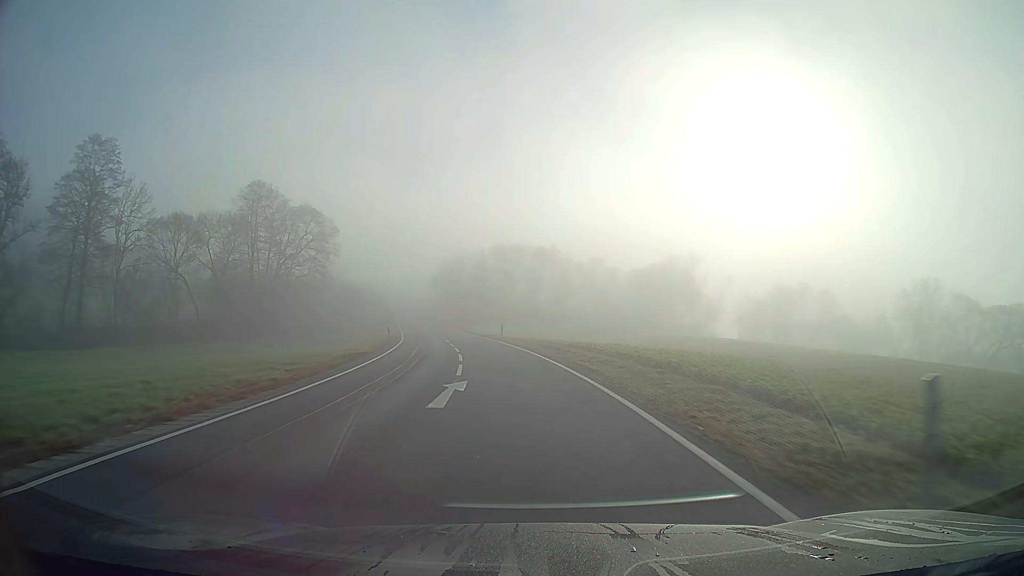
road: secondary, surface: asphalt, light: Day
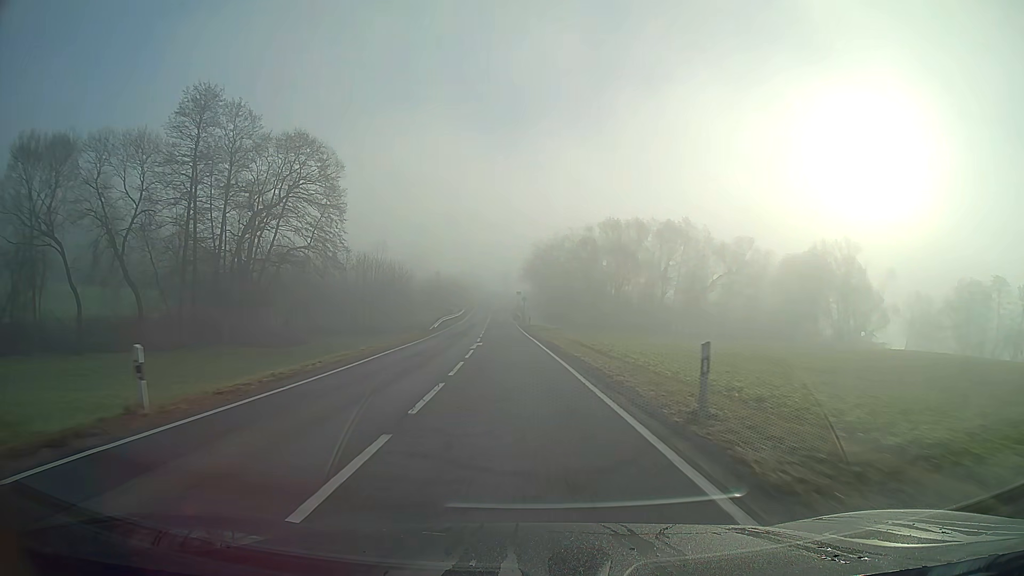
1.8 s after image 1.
(-2.9, +37.3) m; -9°
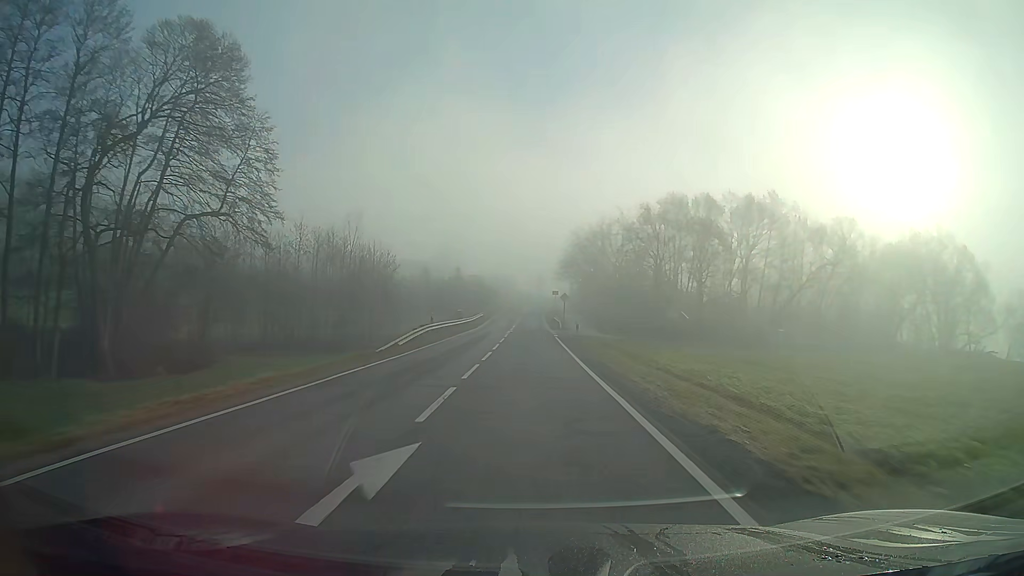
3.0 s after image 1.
(-0.6, +24.3) m; -2°
